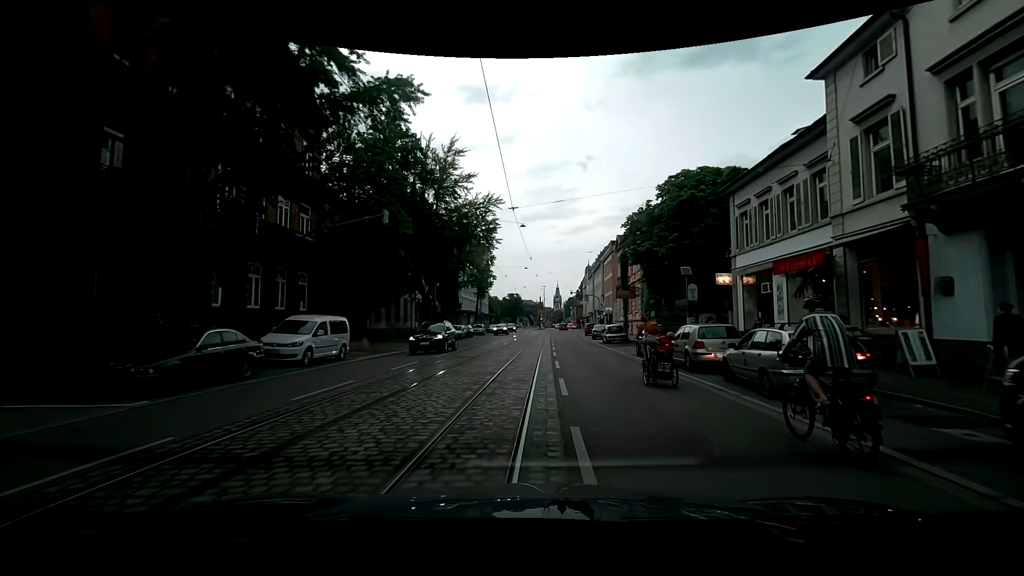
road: secondary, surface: asphalt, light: Day
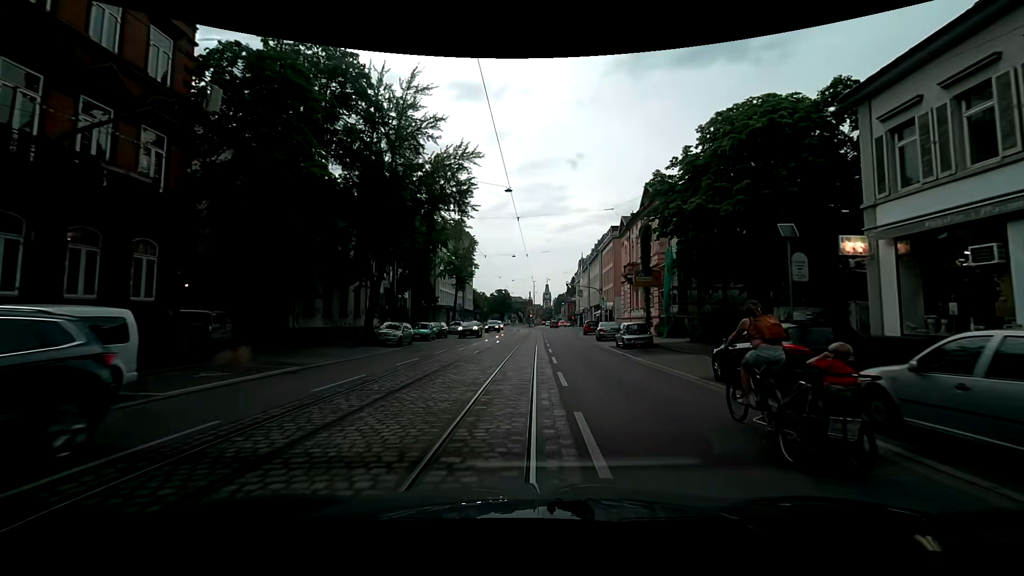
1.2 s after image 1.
(0.0, +11.3) m; +1°
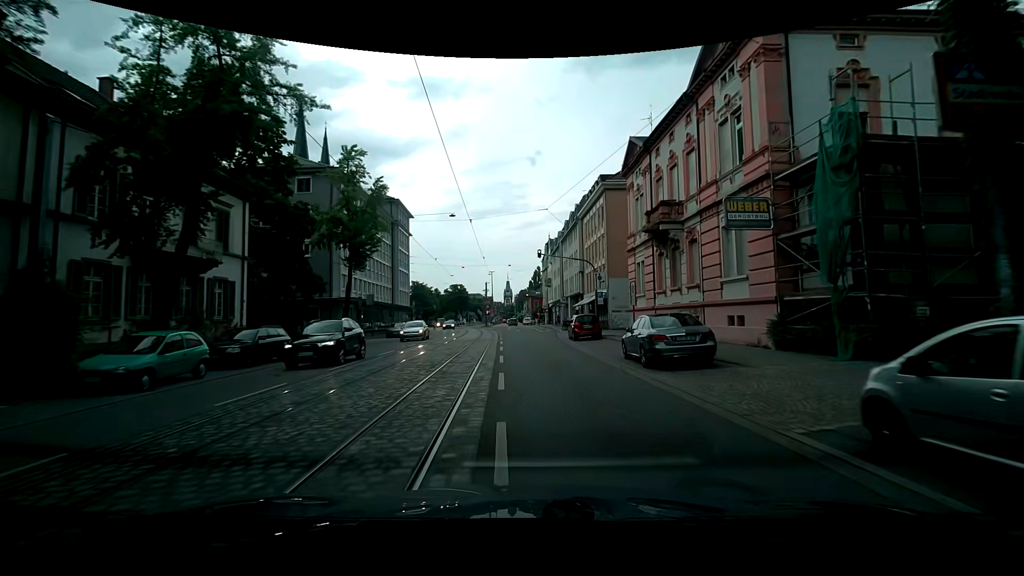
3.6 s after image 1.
(+0.8, +25.2) m; +4°
